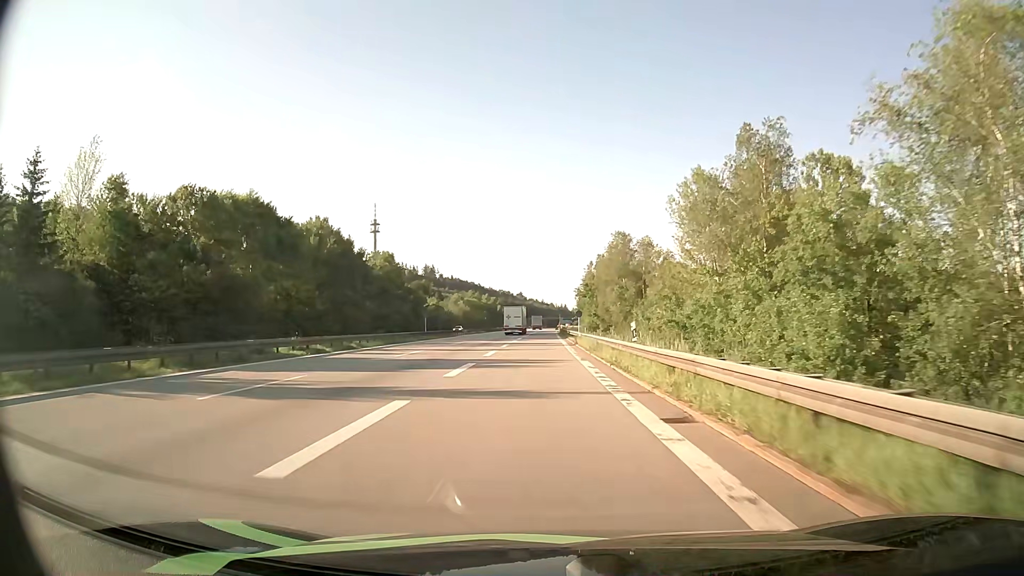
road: motorway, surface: asphalt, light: Day
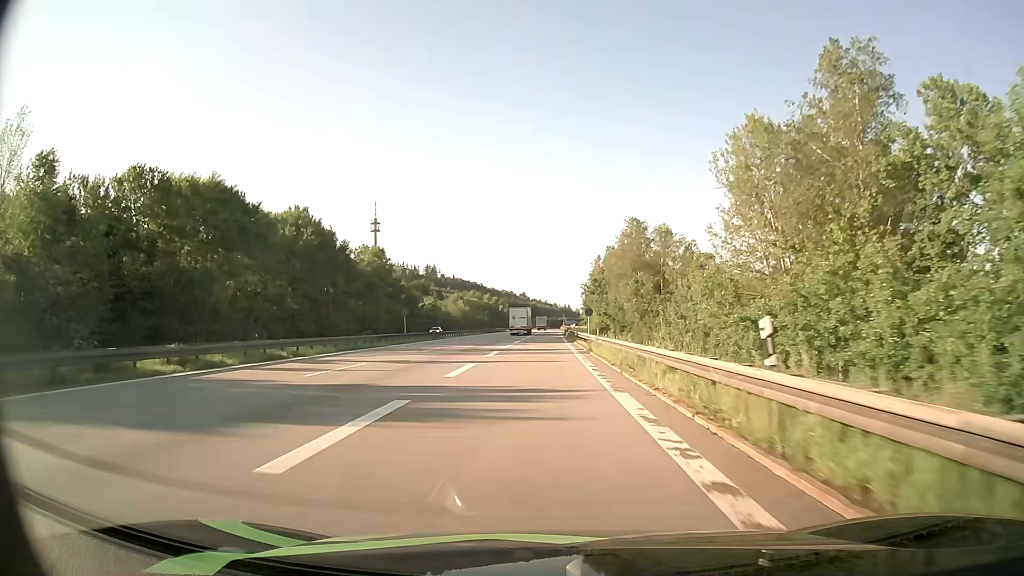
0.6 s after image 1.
(0.0, +11.7) m; 0°
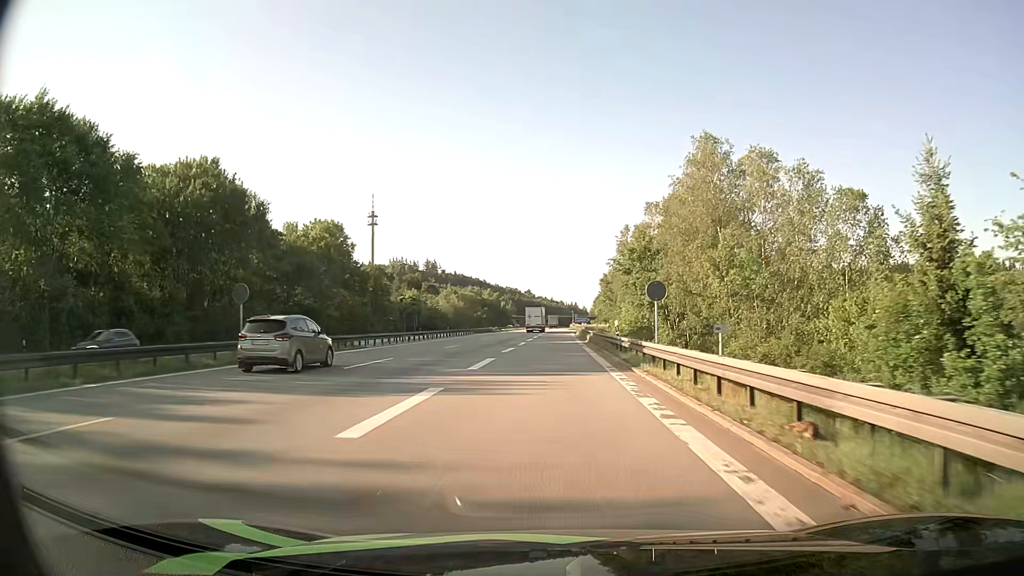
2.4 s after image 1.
(-0.3, +33.5) m; -1°
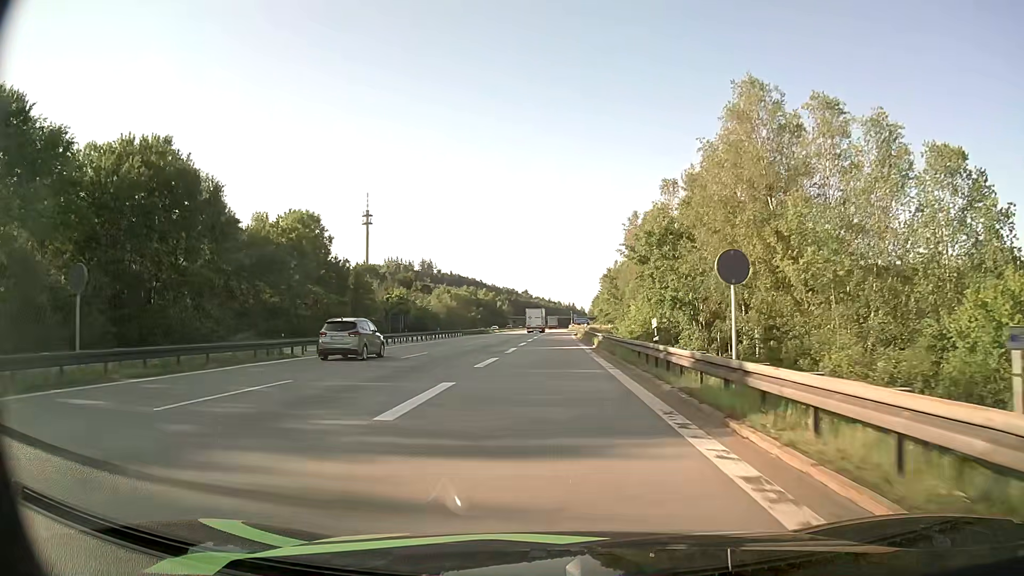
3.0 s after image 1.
(0.0, +10.6) m; 0°
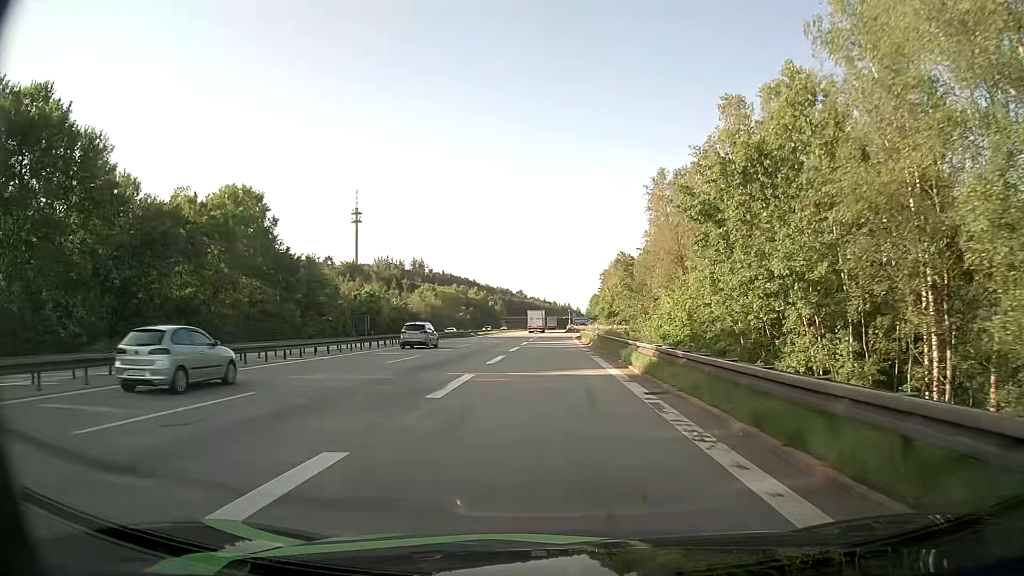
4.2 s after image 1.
(+0.1, +20.1) m; +1°
(0, +10) (0, +20) (0, +30) (0, +40) (0, +50) (0, +60) (0, +70) (+1, +80) (+2, +90) (+3, +100) m
